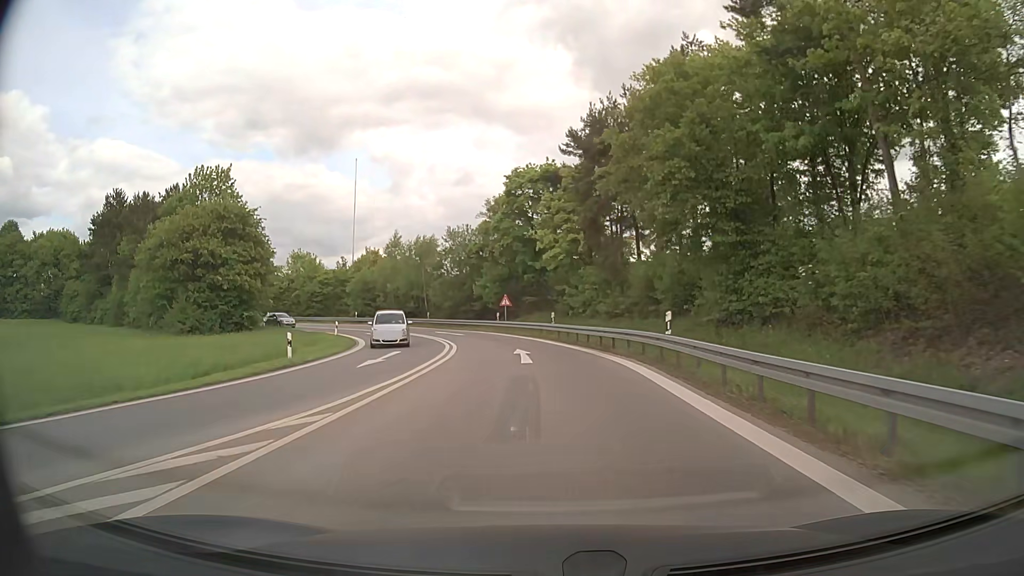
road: motorway_link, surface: asphalt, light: Day
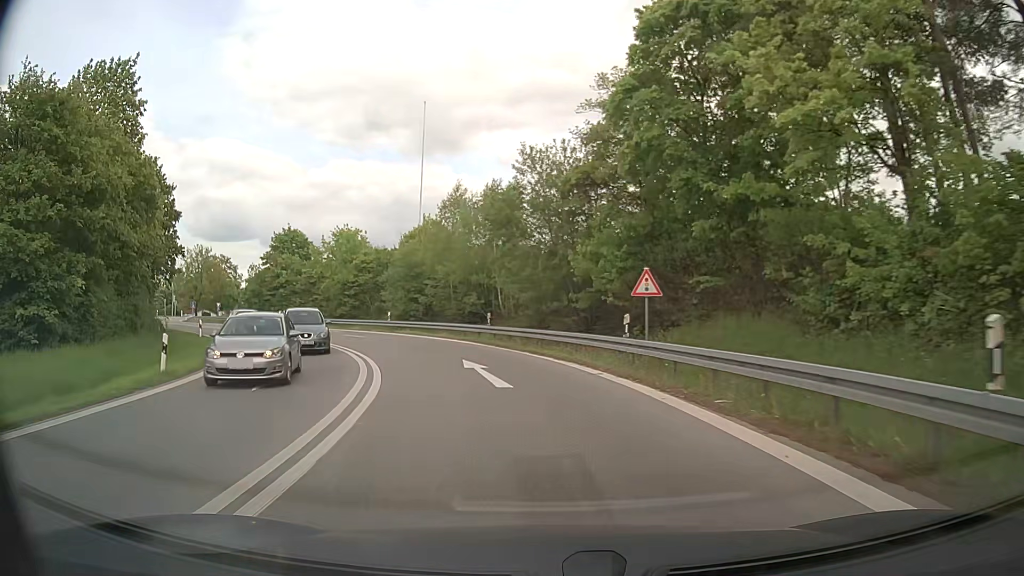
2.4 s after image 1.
(-1.8, +30.1) m; -10°
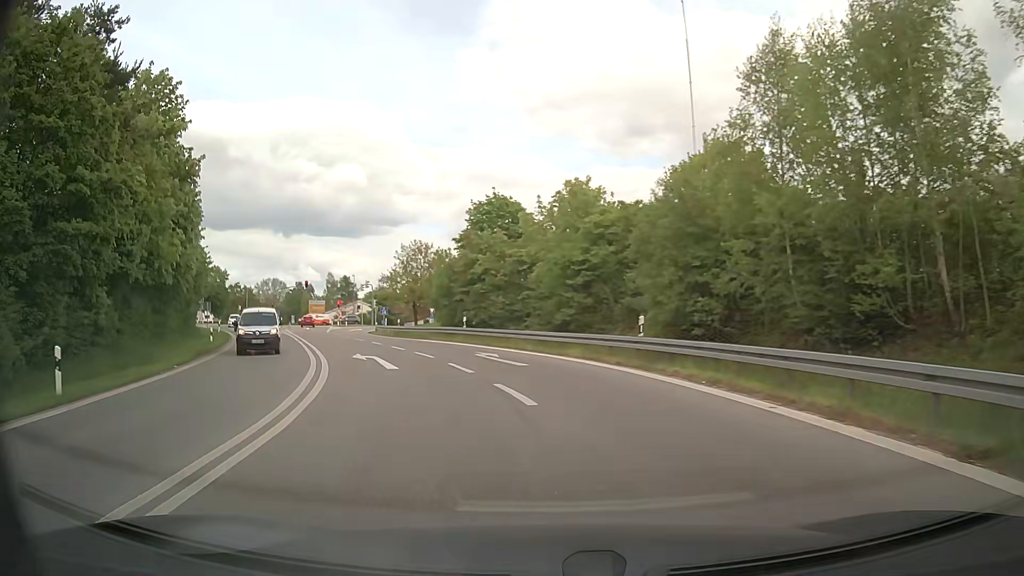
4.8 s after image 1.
(-4.8, +26.2) m; -22°
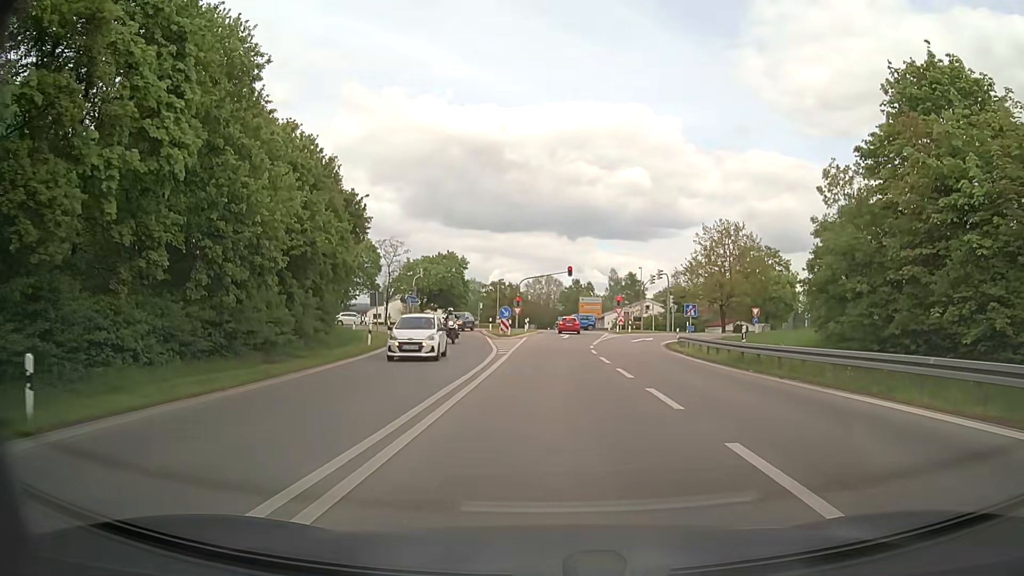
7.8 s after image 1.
(-7.9, +28.6) m; -24°
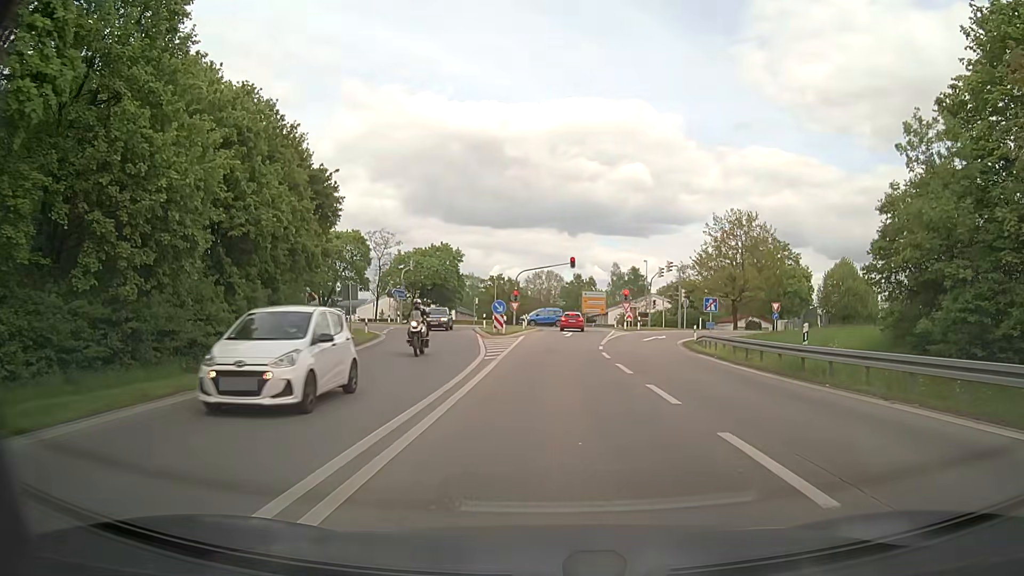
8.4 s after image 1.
(-0.1, +5.7) m; -1°
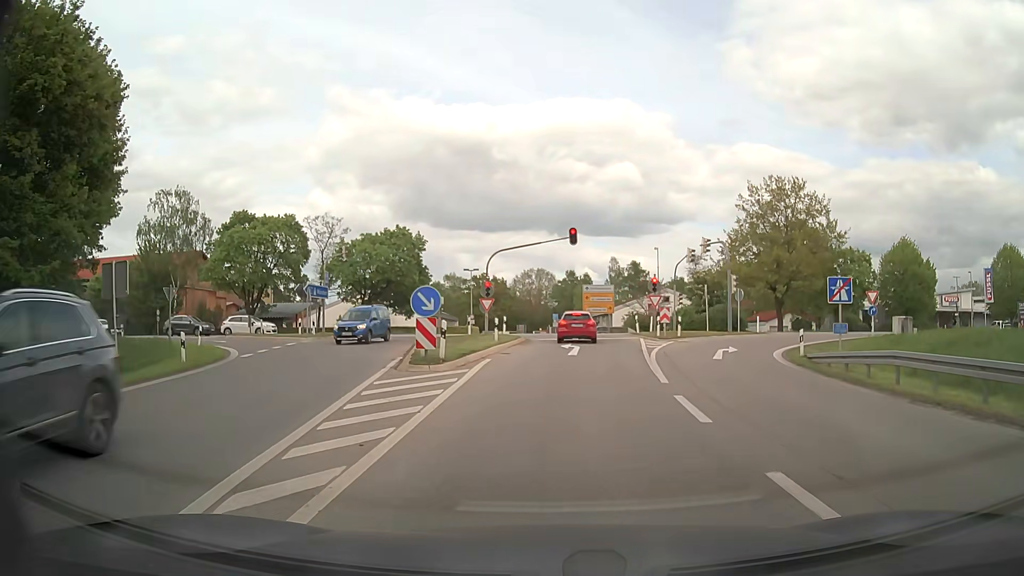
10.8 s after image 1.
(+0.1, +19.8) m; +1°
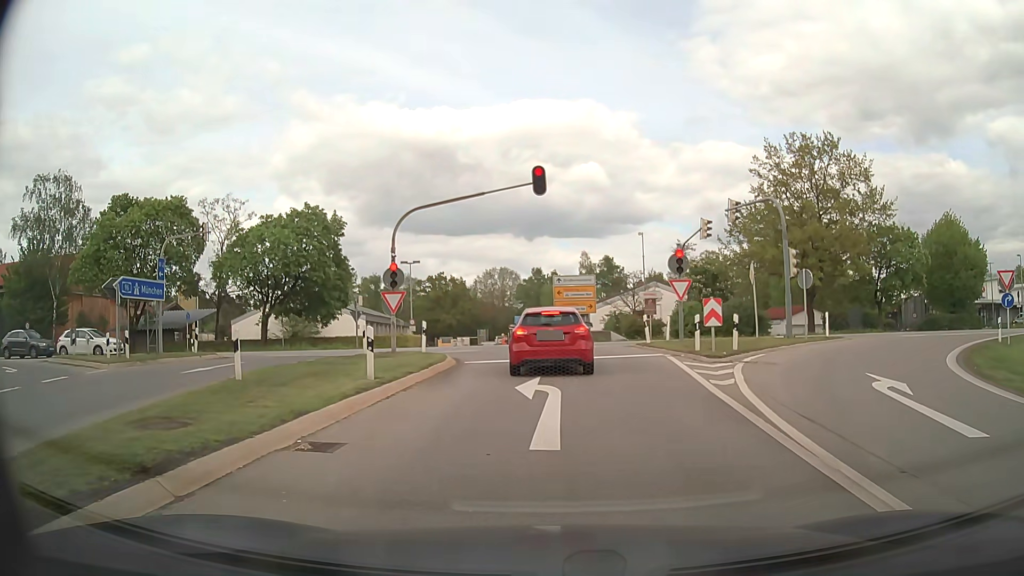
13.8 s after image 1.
(+0.3, +15.9) m; +3°
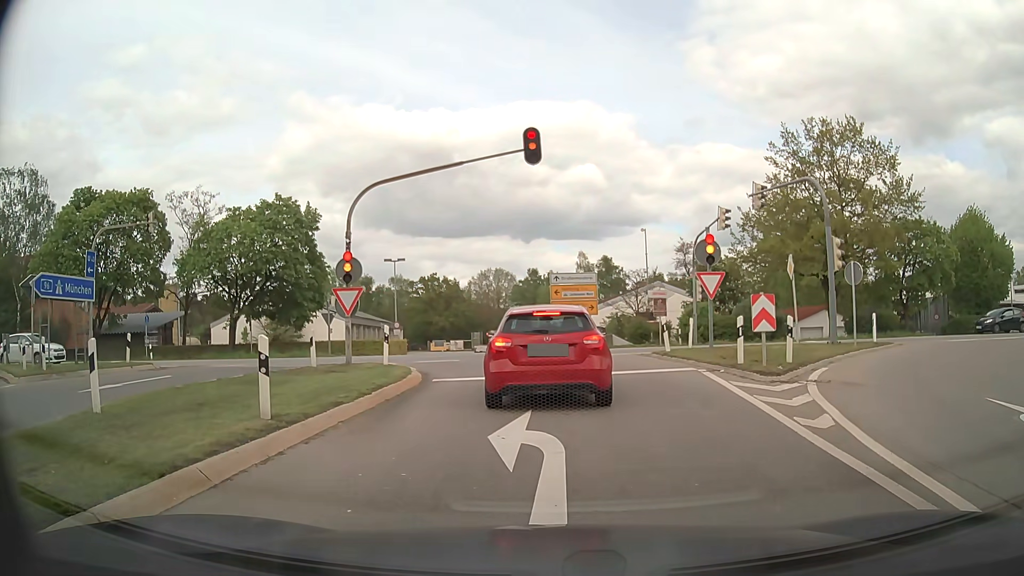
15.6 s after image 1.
(0.0, +4.7) m; +2°
(0, +10) (-1, +20) (-6, +28) (-15, +32) (-25, +32) (-35, +30) (-45, +29) (-55, +28) (-65, +27) (-75, +25) m
